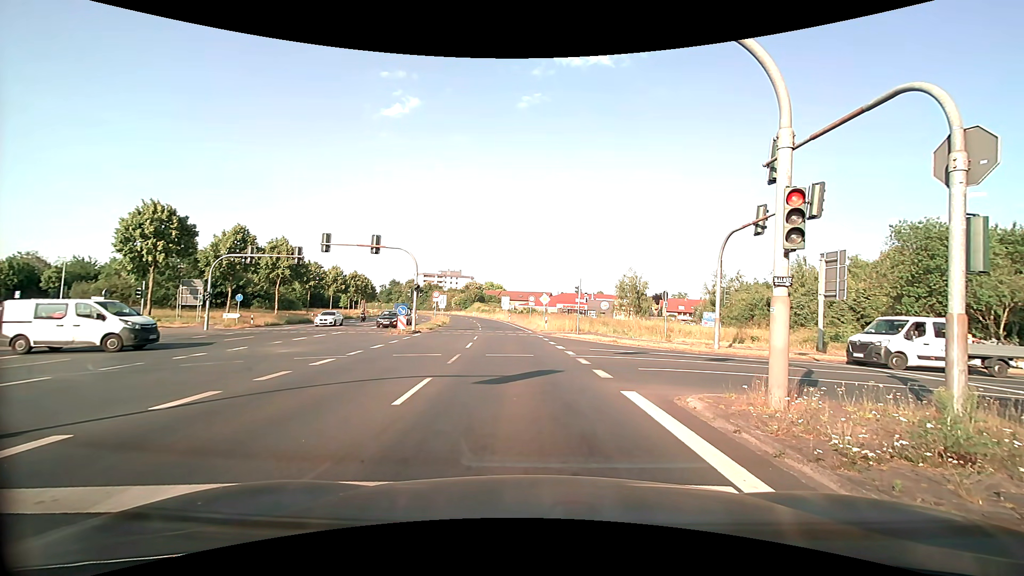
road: primary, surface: asphalt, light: Day
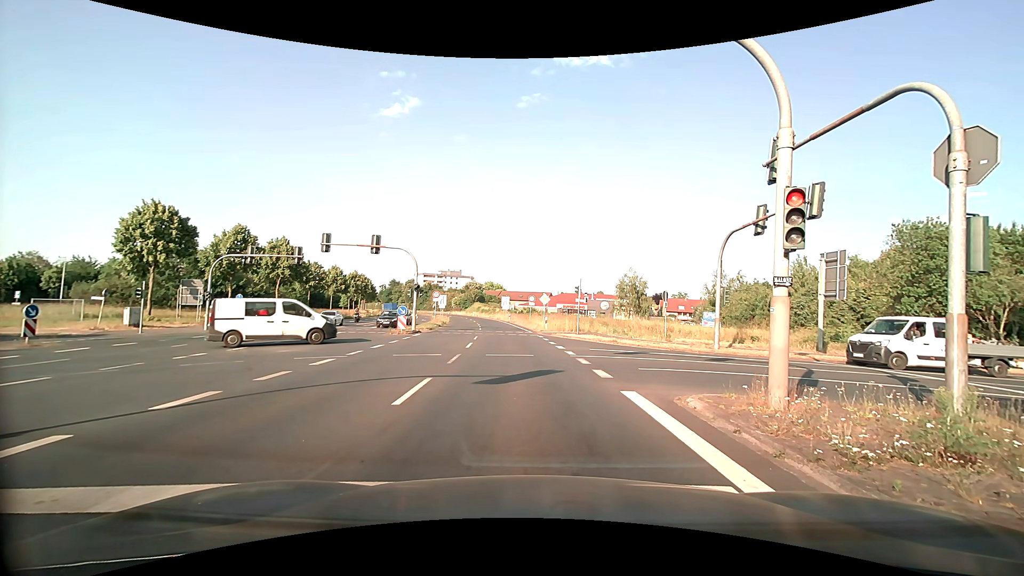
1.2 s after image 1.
(0.0, 0.0) m; 0°
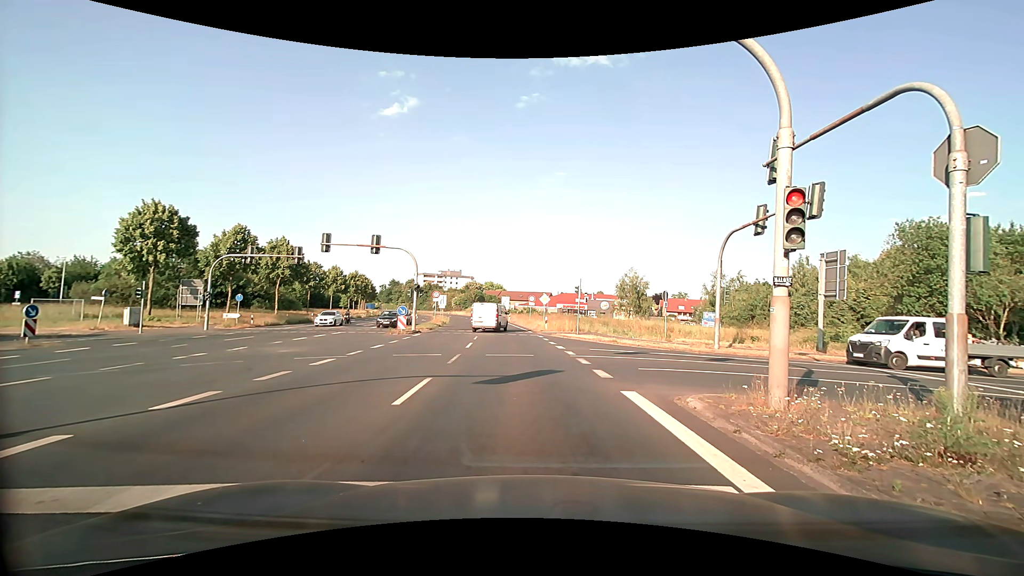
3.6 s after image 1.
(0.0, 0.0) m; 0°
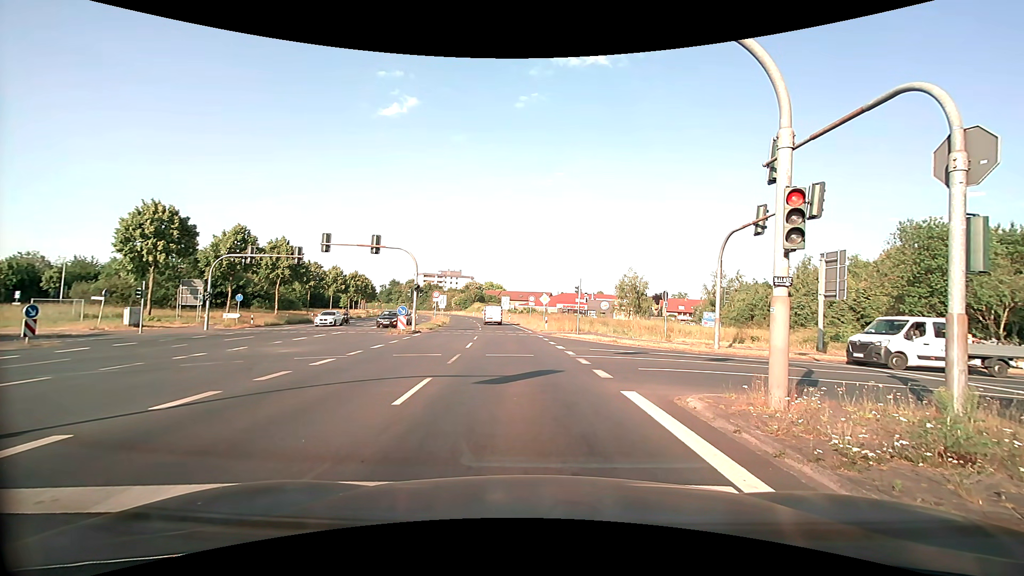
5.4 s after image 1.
(0.0, 0.0) m; 0°
